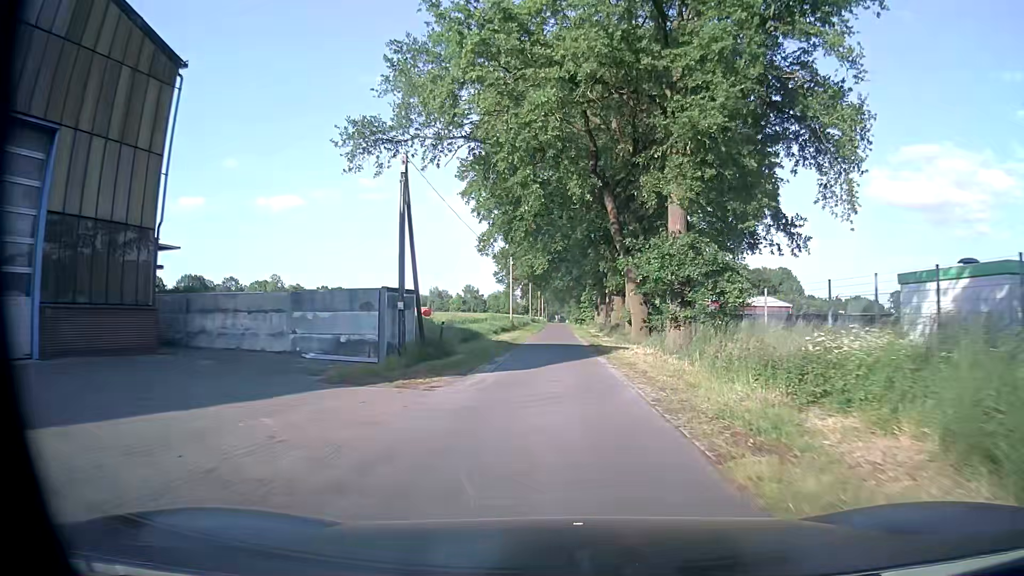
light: Day
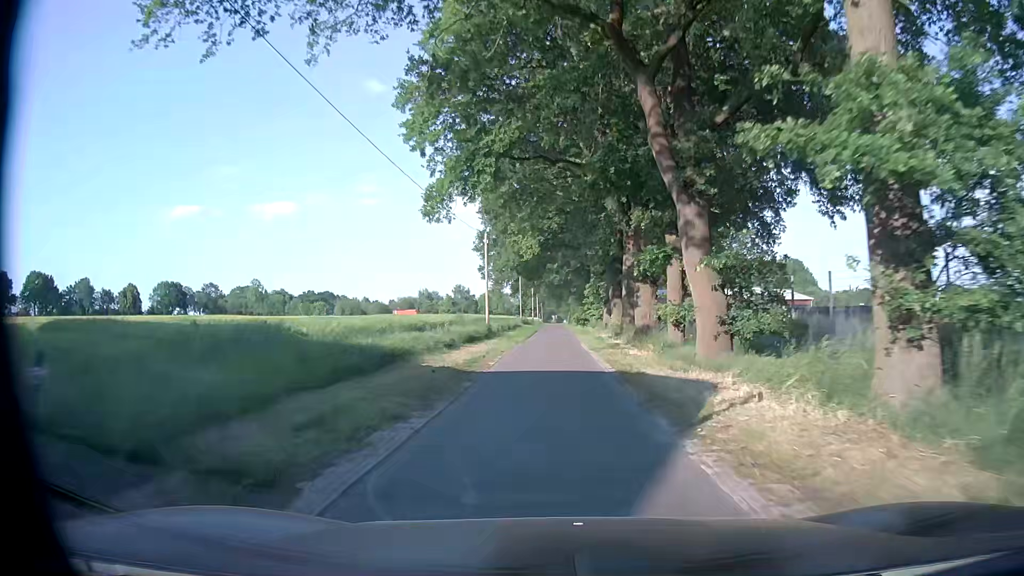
(+0.2, +16.1) m; +1°
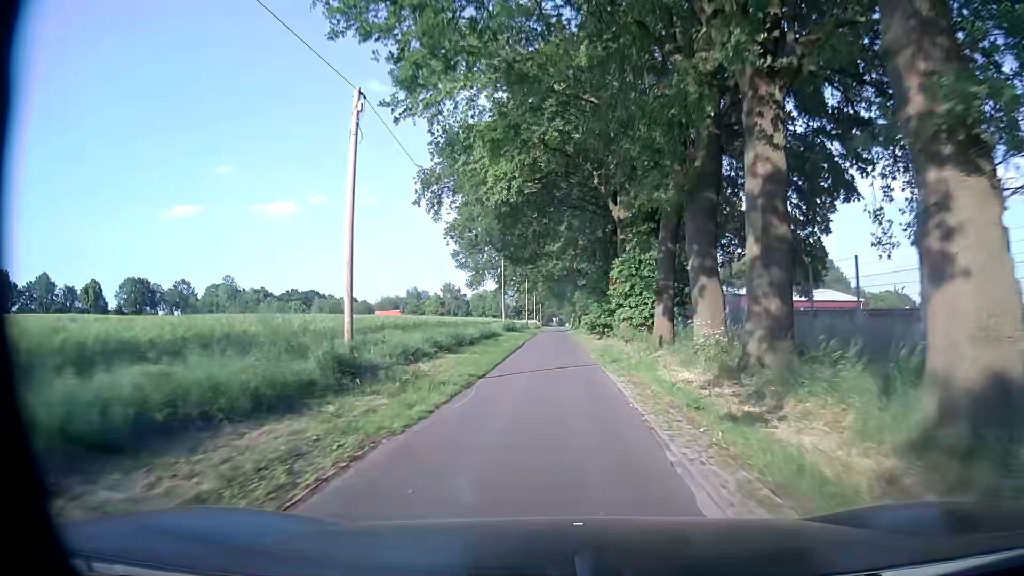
(-0.3, +25.2) m; -2°
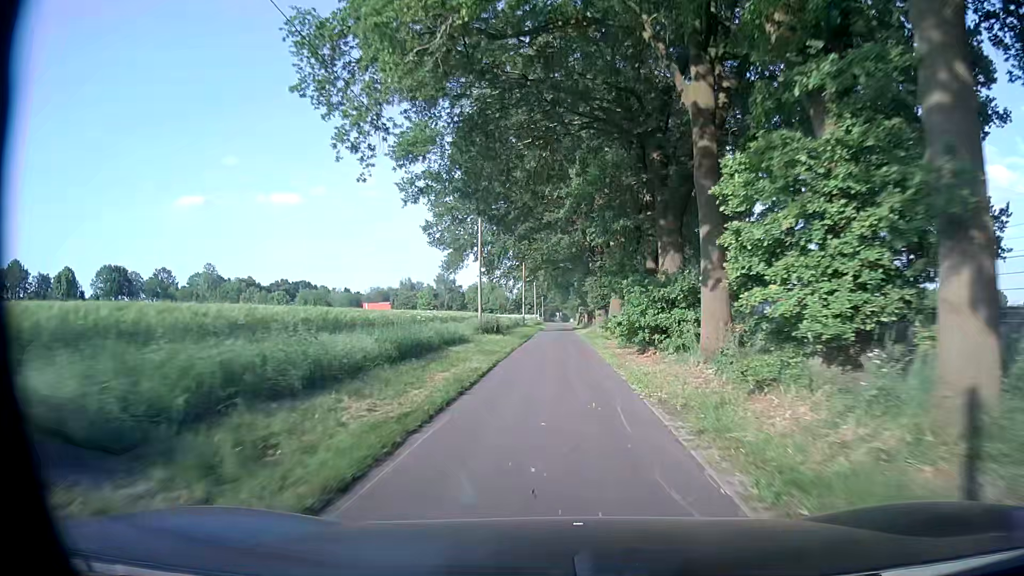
(+0.2, +17.5) m; +1°
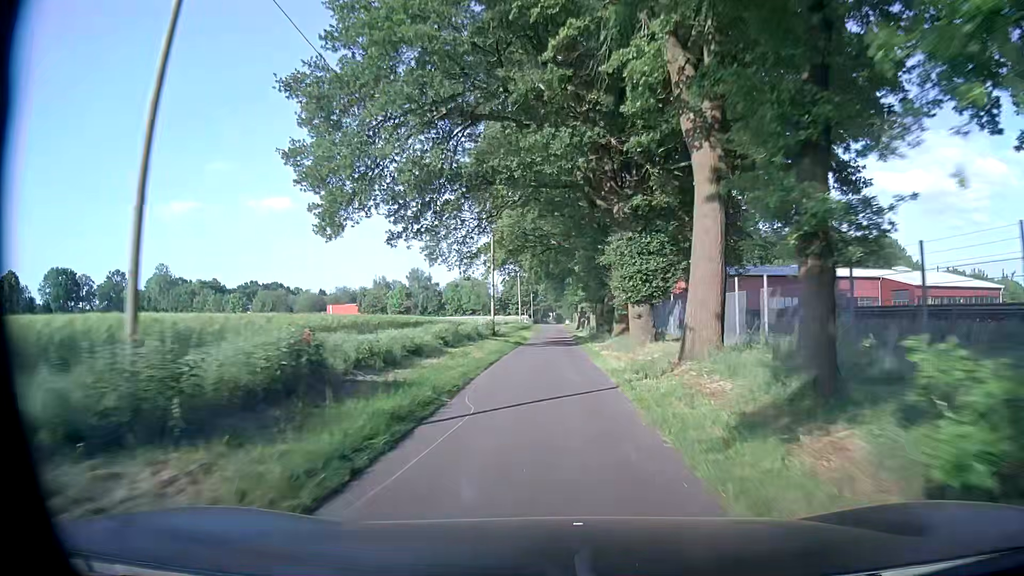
(+0.1, +26.8) m; +1°
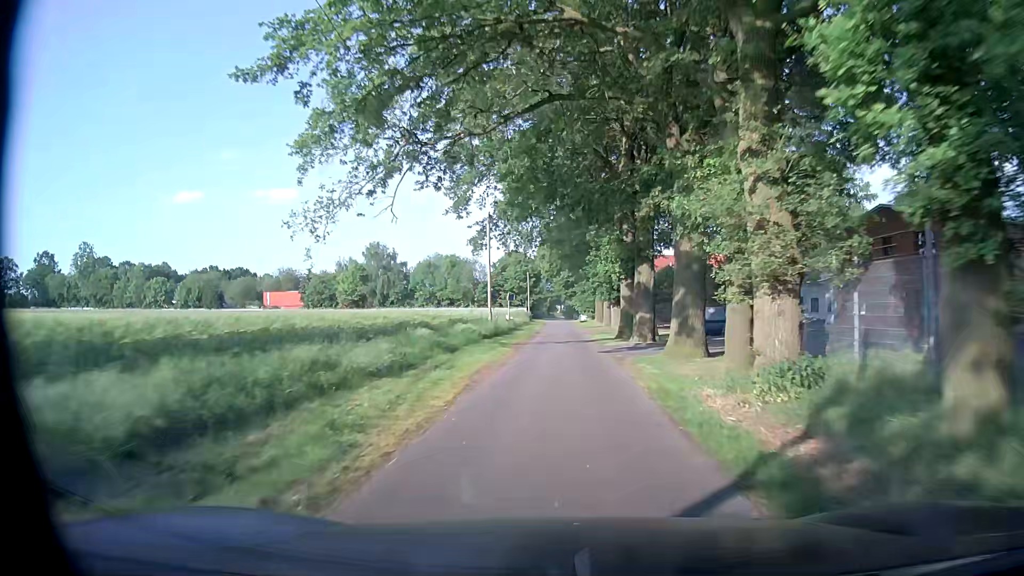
(-0.6, +43.5) m; 0°
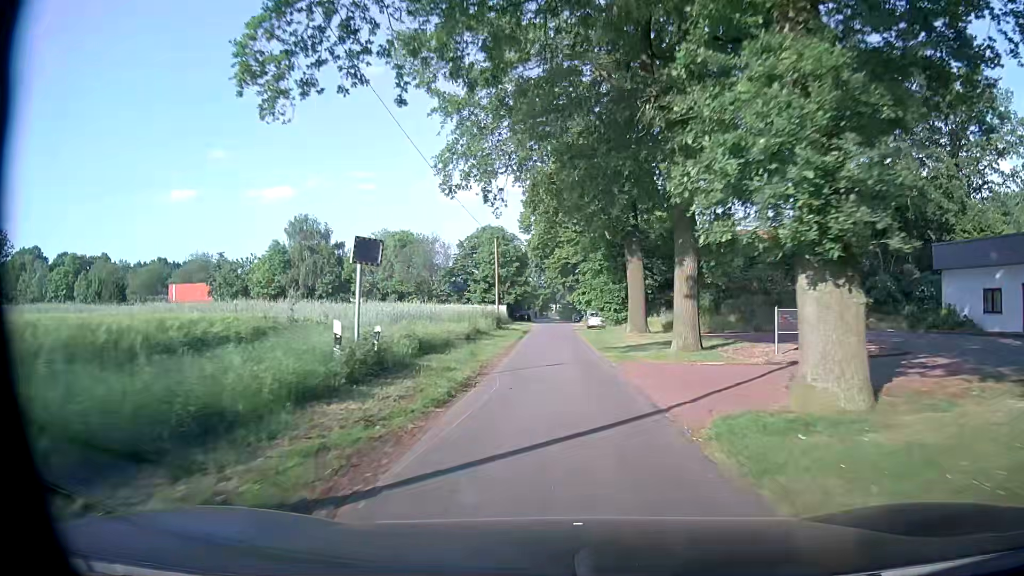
(-0.4, +33.8) m; -1°
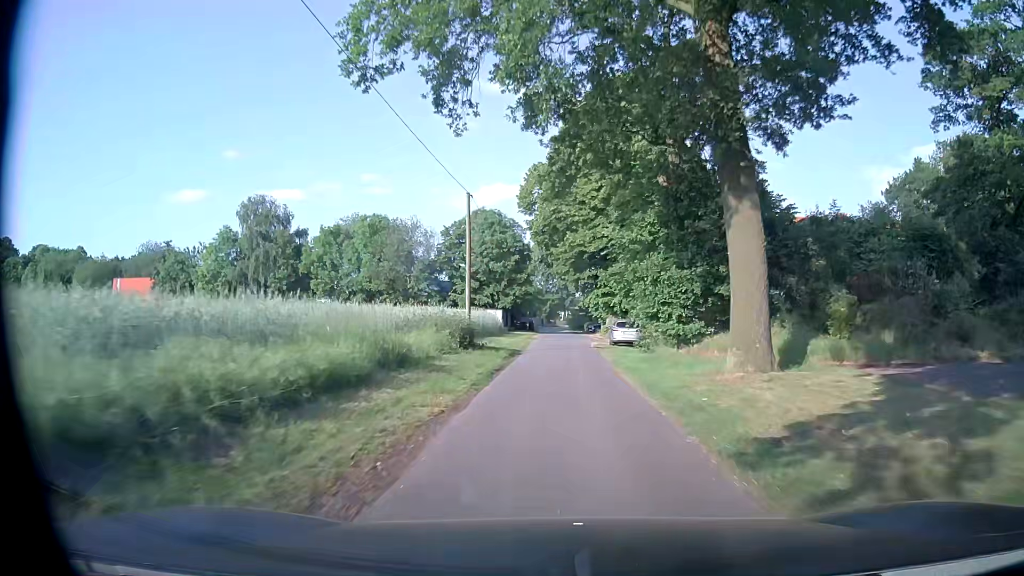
(0.0, +16.8) m; -1°
(0, +10) (0, +20) (0, +30) (0, +40) (0, +50) (0, +60) (0, +70) (0, +80) (0, +90) (-1, +100) m
